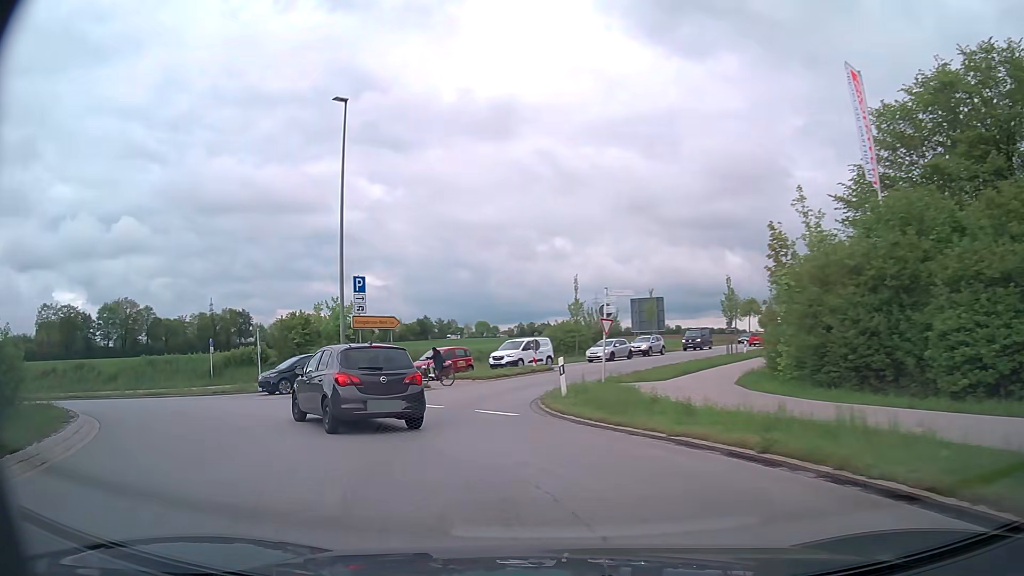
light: Day
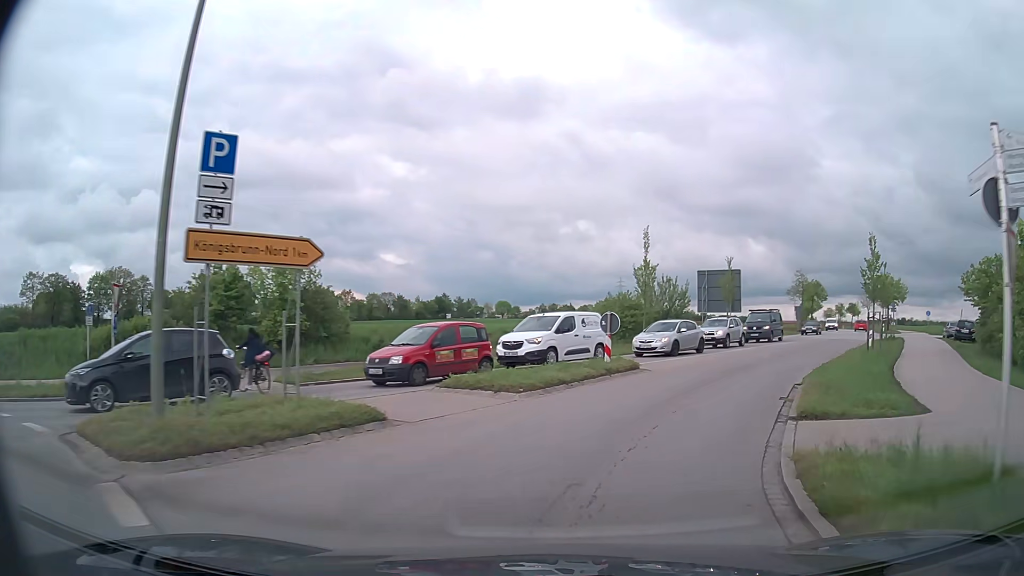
(-2.0, +15.4) m; -3°
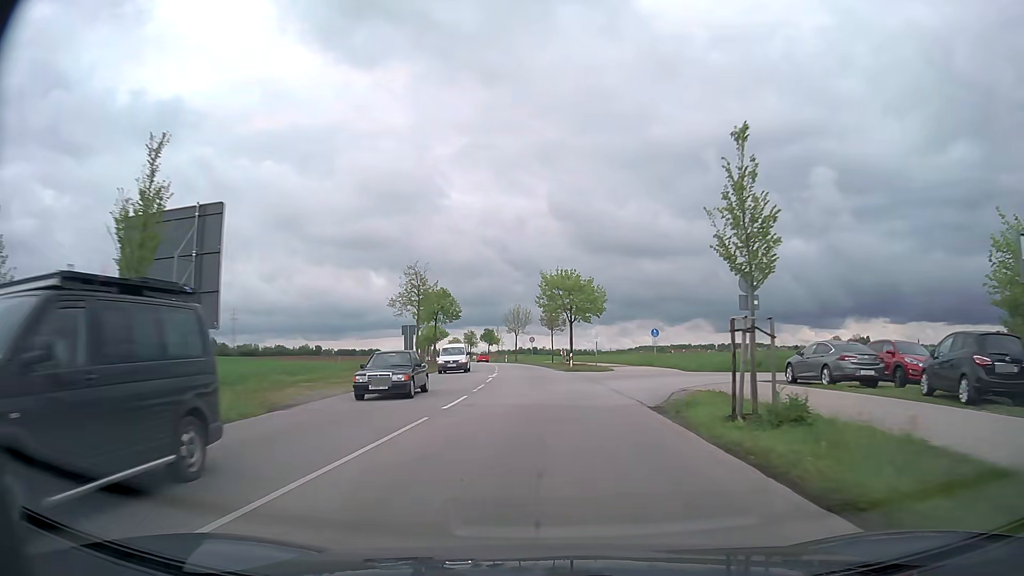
(+13.1, +34.2) m; +32°
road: tertiary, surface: asphalt
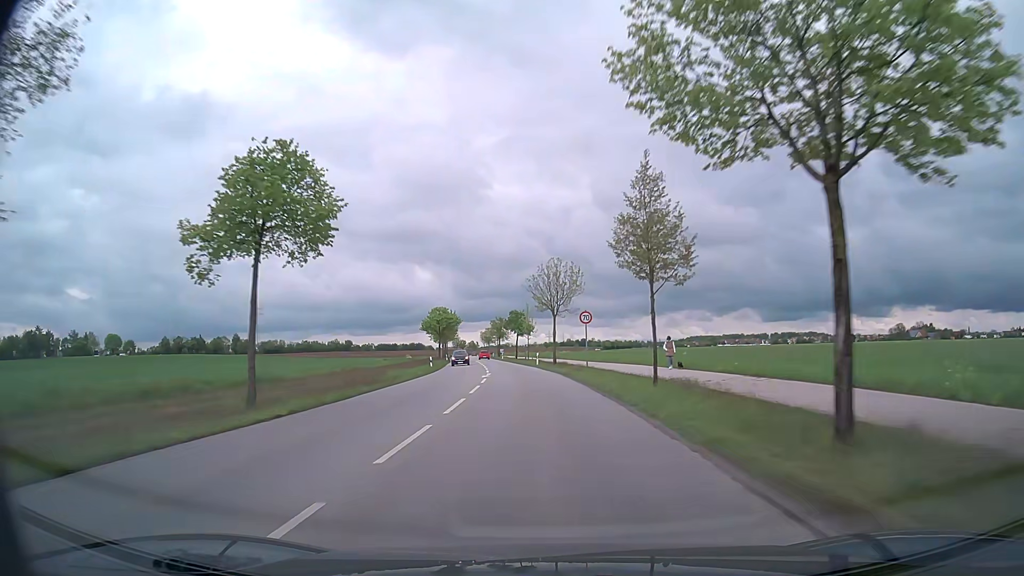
(-1.0, +44.1) m; -4°
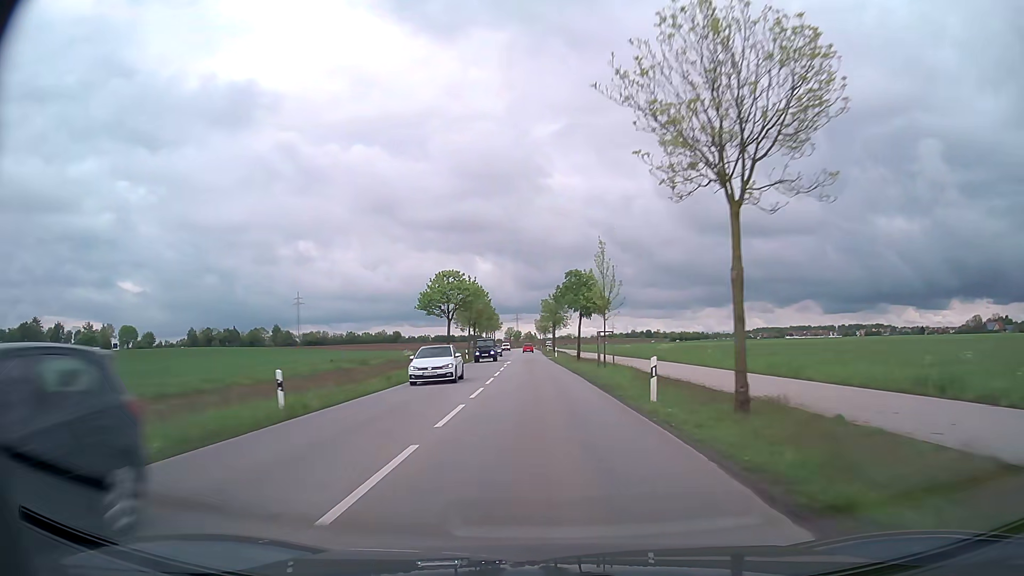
(-1.7, +39.2) m; -5°
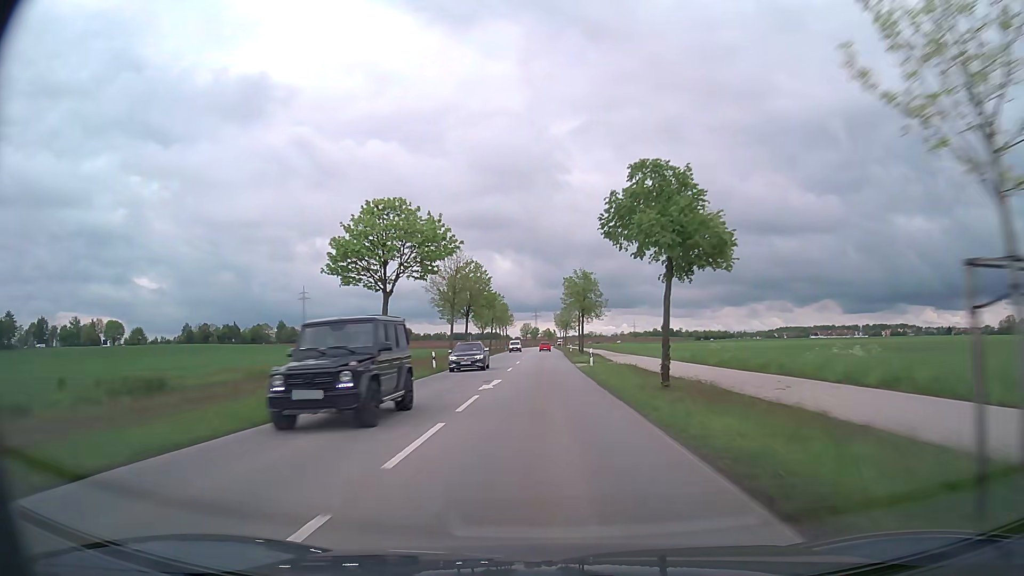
(-0.6, +28.1) m; -2°
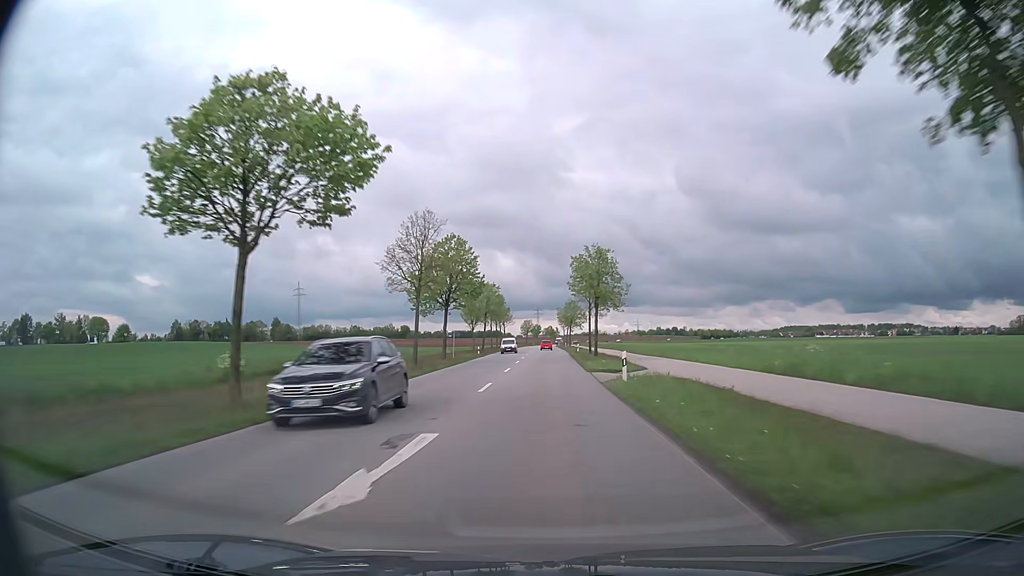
(0.0, +14.6) m; 0°
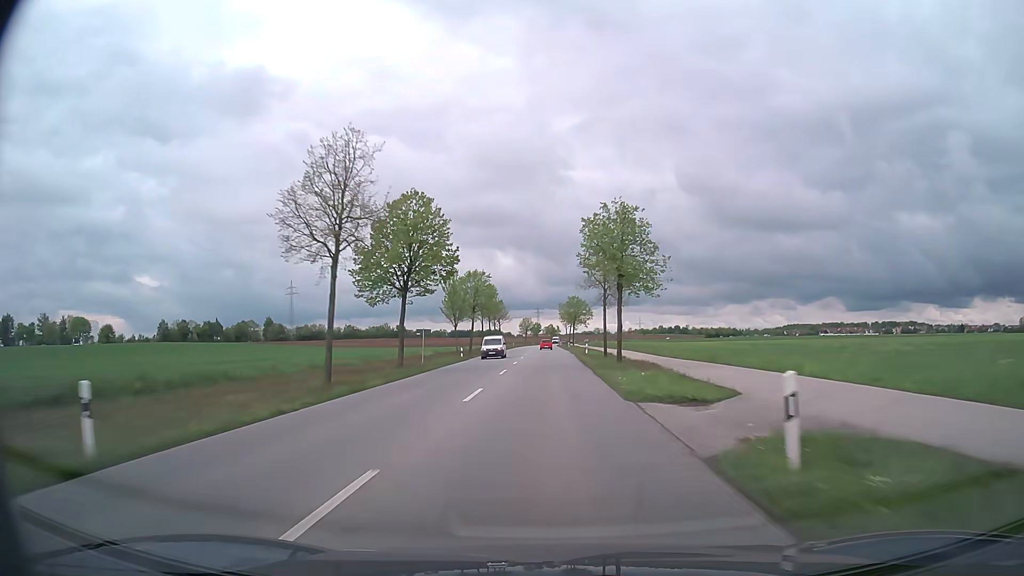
(0.0, +14.8) m; 0°
(0, +10) (0, +20) (0, +30) (0, +40) (0, +50) (0, +60) (0, +70) (0, +80) (0, +90) (0, +100) m
